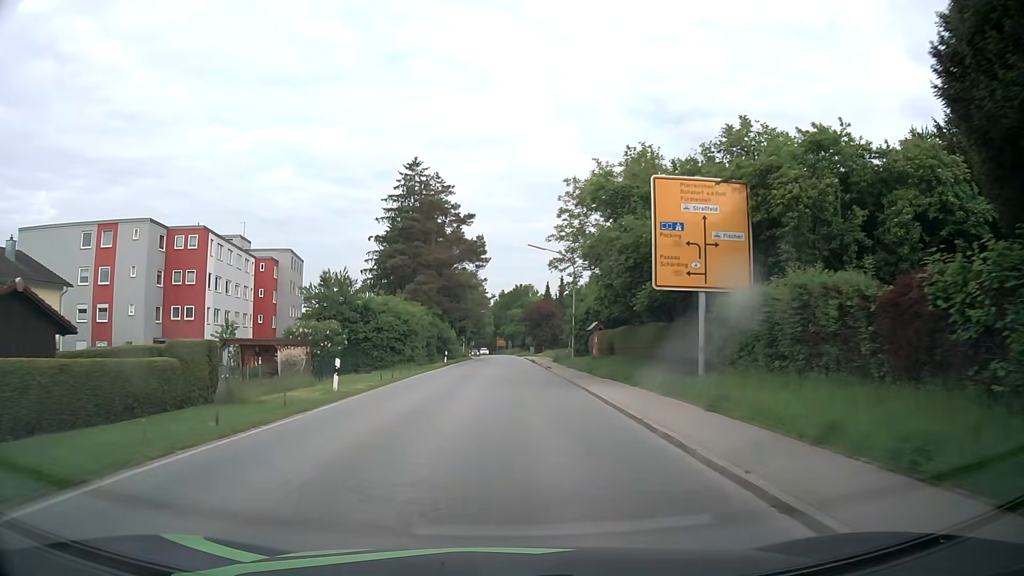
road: secondary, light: Day
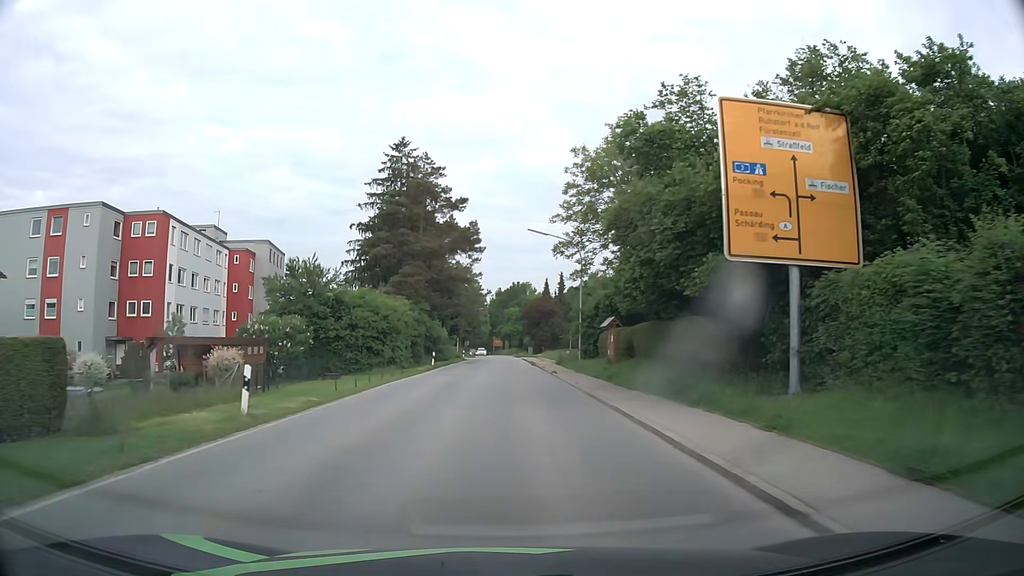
(0.0, +6.6) m; +1°
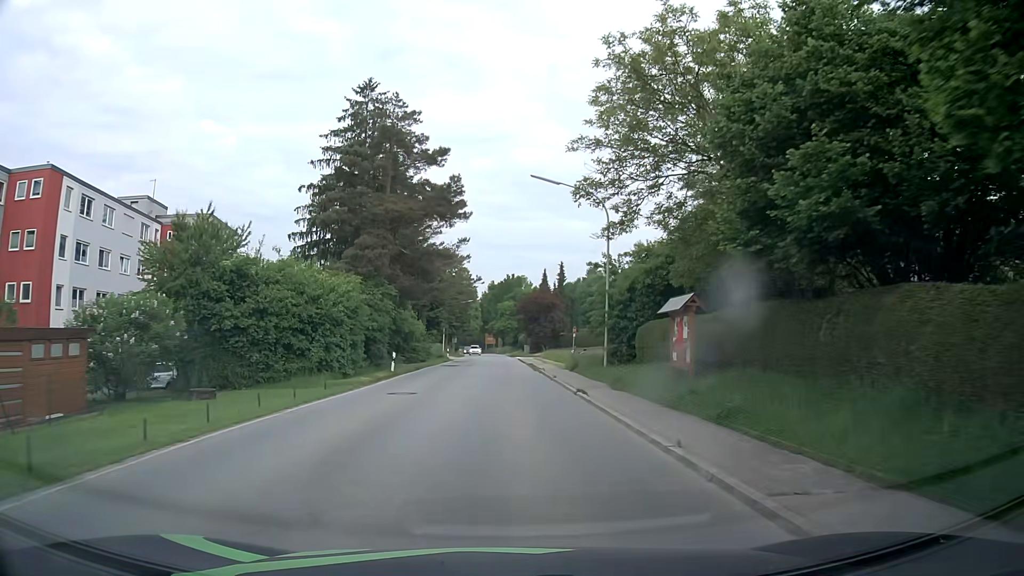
(+0.1, +13.5) m; +1°
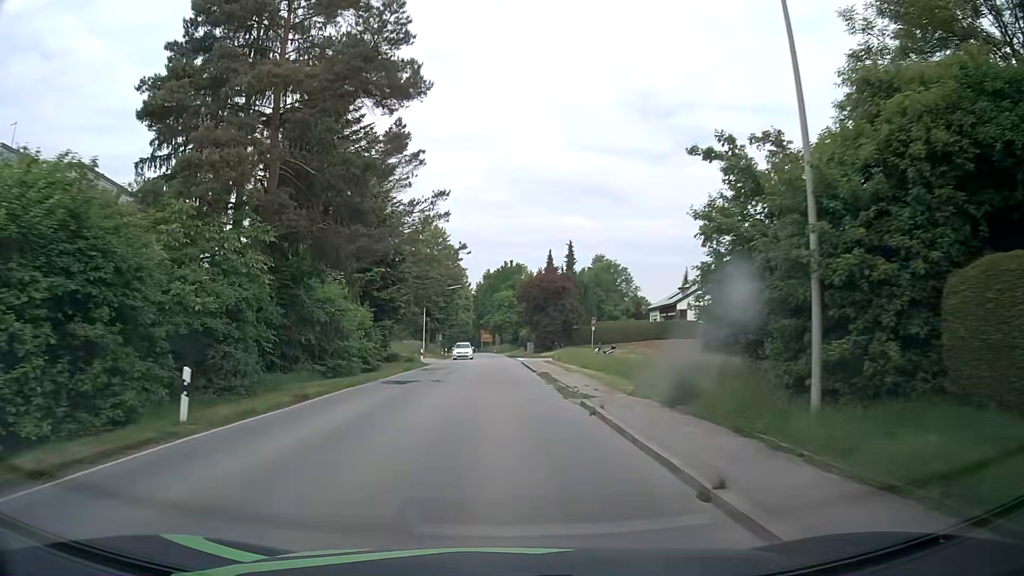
(+0.1, +20.4) m; 0°
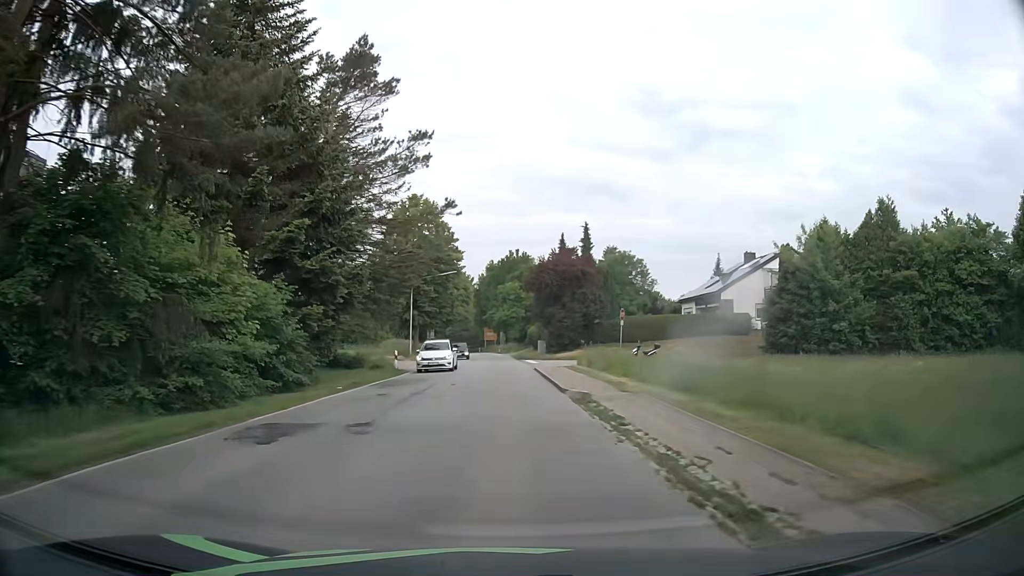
(-0.1, +13.6) m; 0°
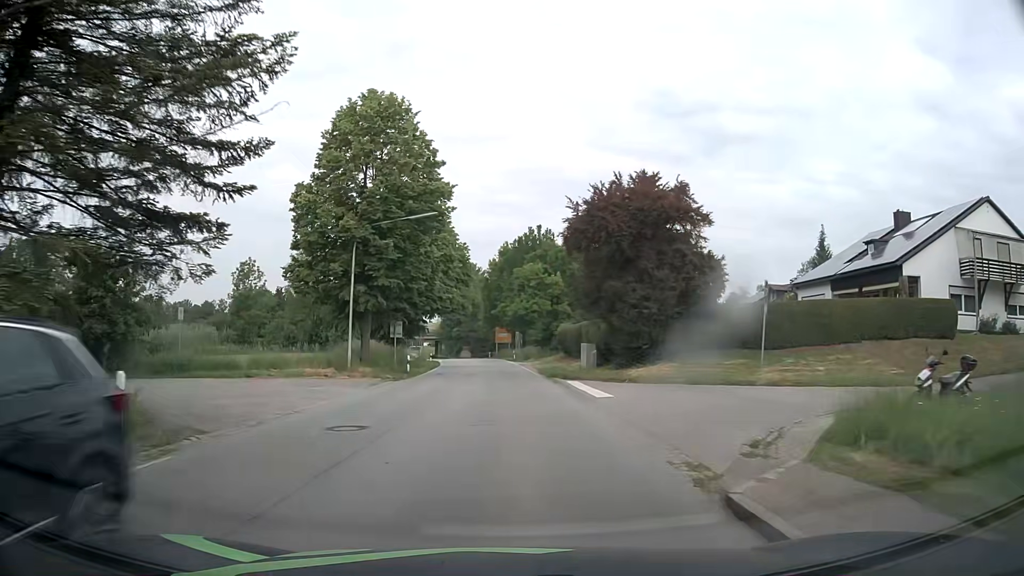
(-0.4, +27.1) m; -2°
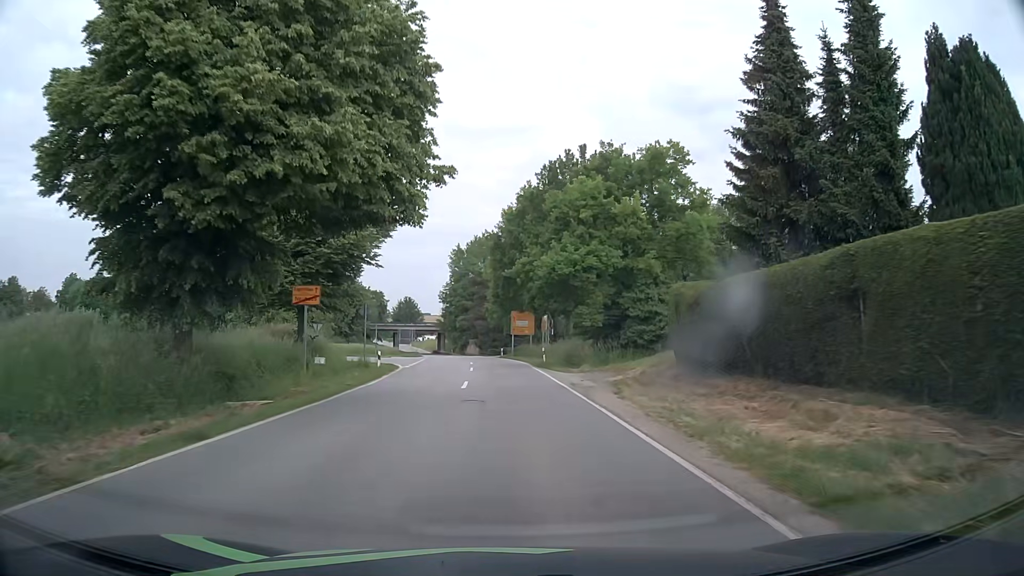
(-0.2, +35.1) m; -1°
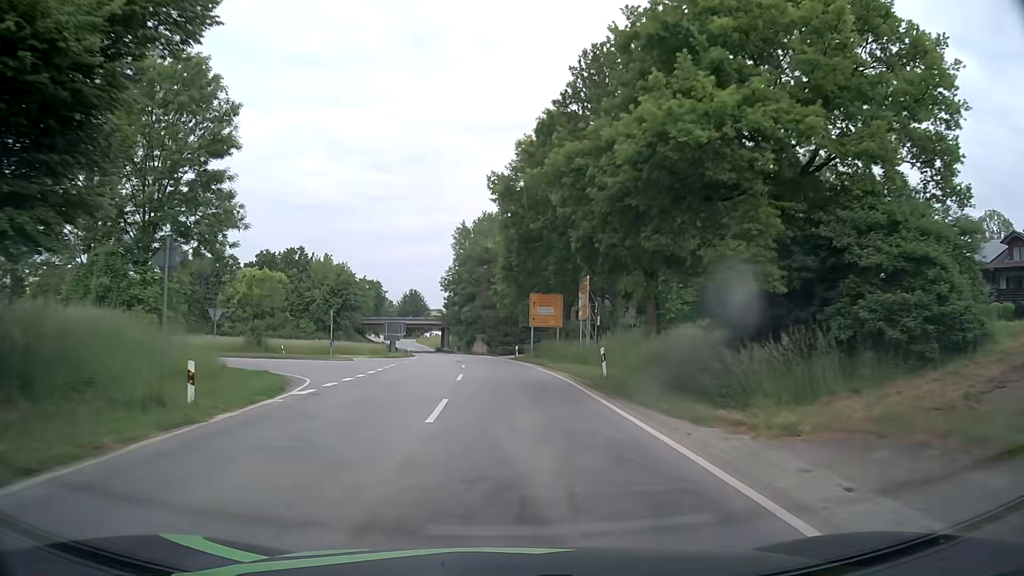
(-0.2, +22.2) m; -1°
(0, +10) (0, +20) (0, +30) (-1, +40) (-2, +50) (-3, +60) (-4, +70) (-5, +80) (-7, +90) (-9, +99) m
